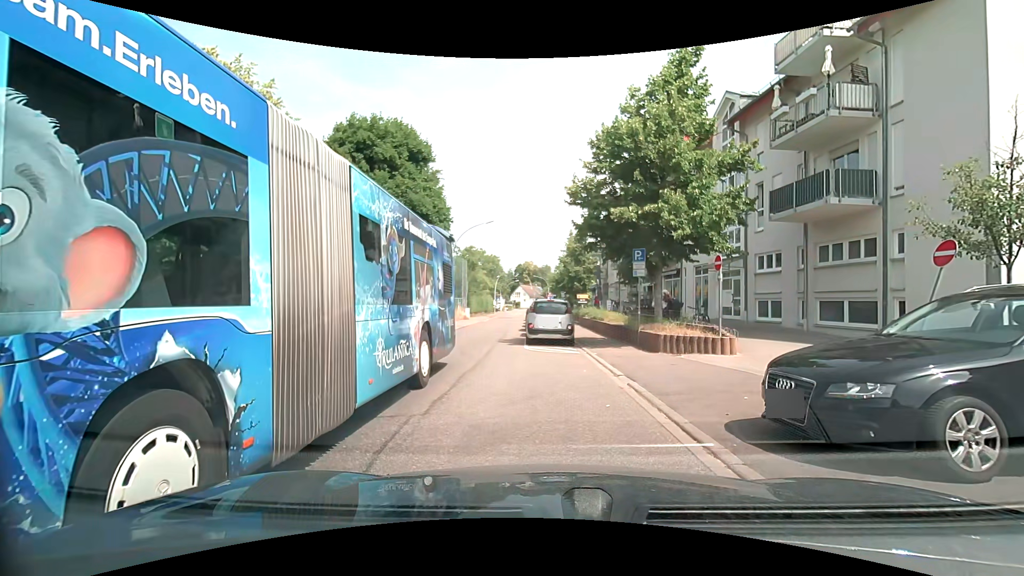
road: tertiary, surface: asphalt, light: Day
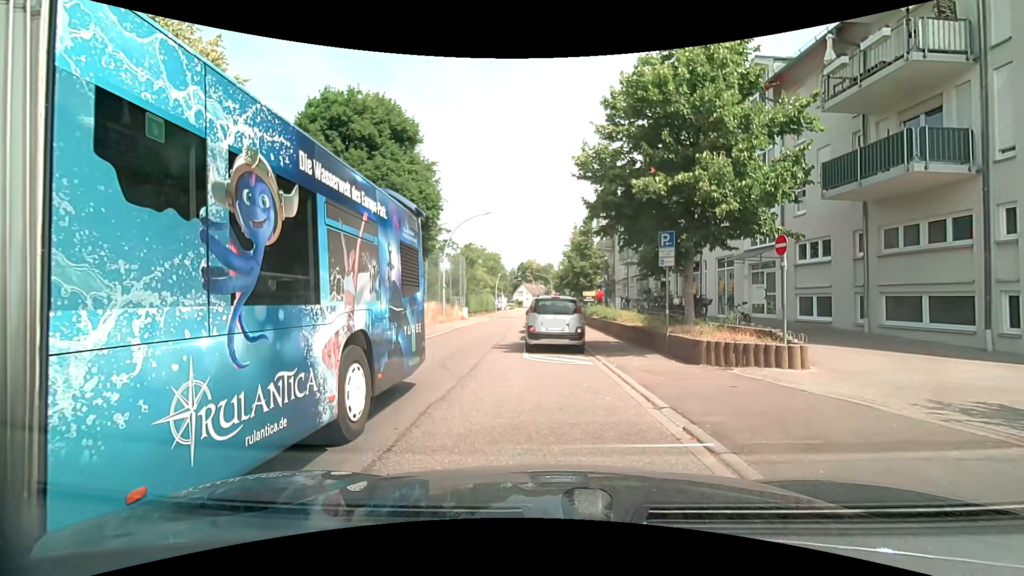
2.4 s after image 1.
(0.0, +3.2) m; -1°
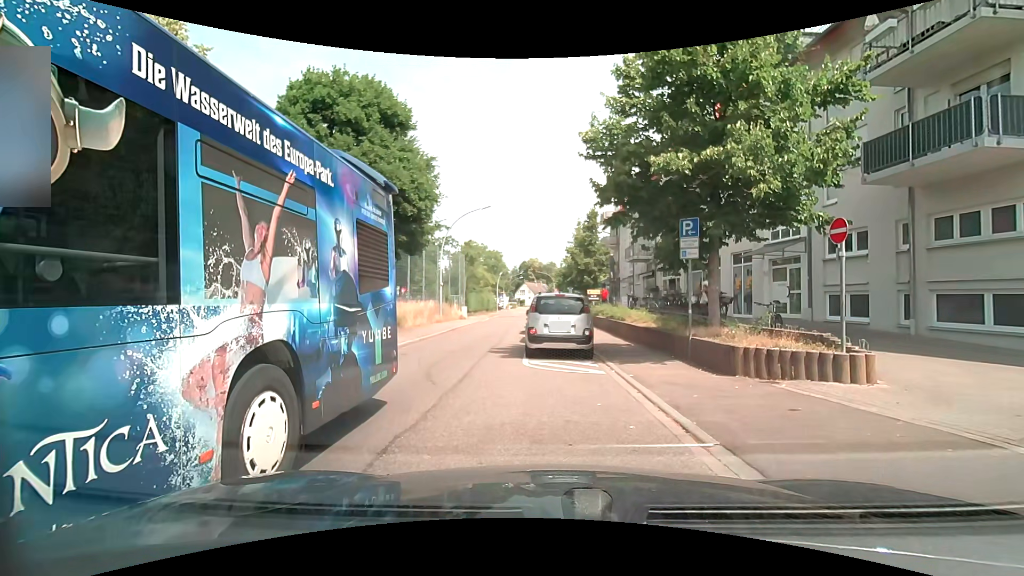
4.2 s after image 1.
(0.0, +1.7) m; 0°
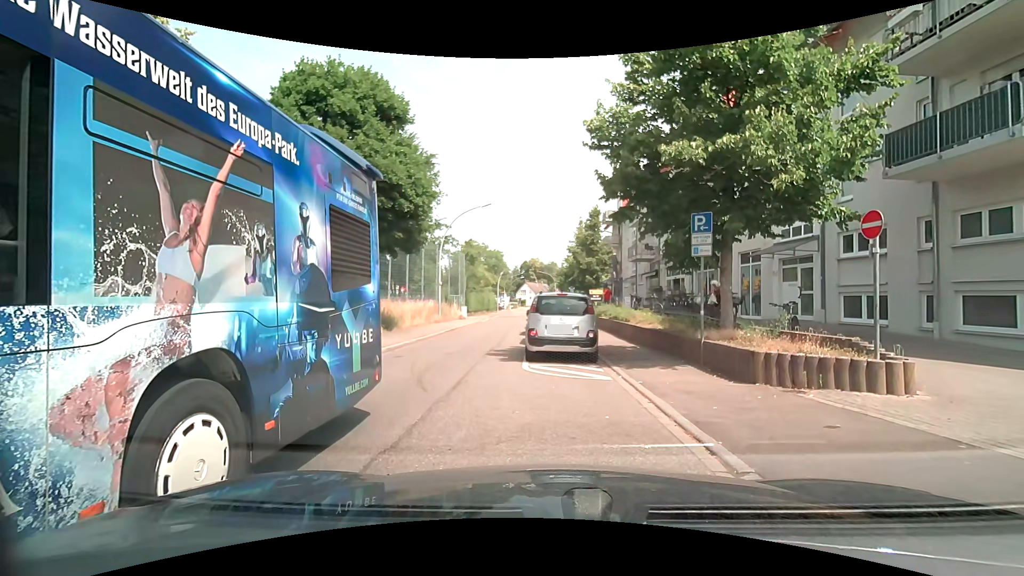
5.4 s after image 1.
(0.0, +0.7) m; 0°
